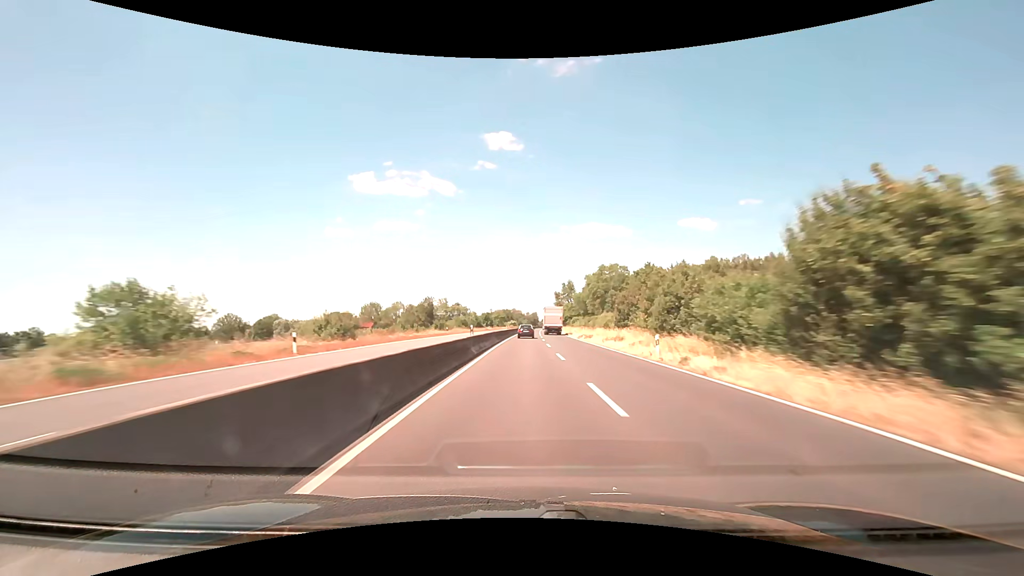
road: trunk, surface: asphalt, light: Day
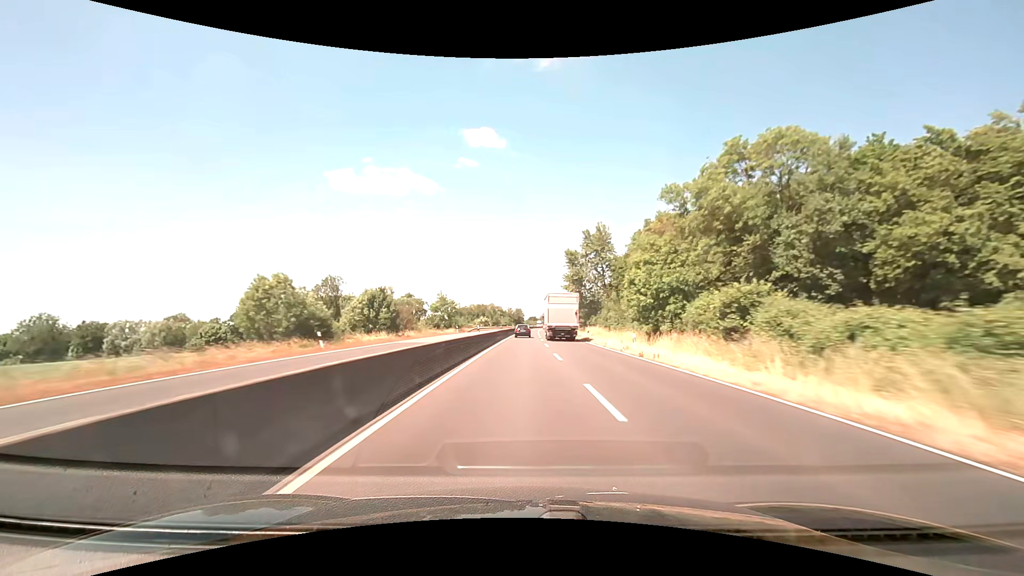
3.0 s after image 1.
(+1.8, +96.7) m; +2°
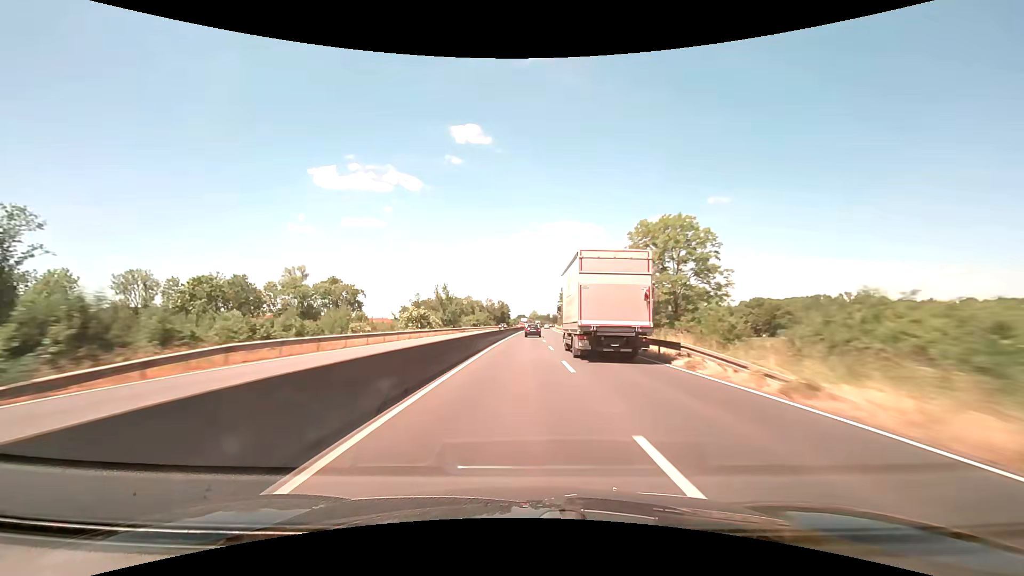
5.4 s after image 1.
(+0.9, +77.4) m; +1°
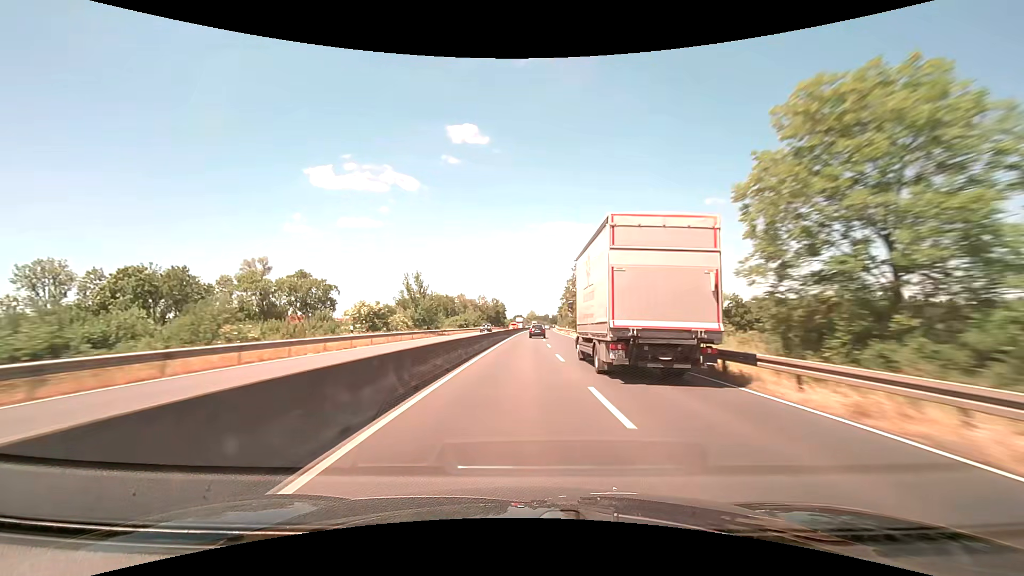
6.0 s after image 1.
(+0.1, +19.3) m; 0°
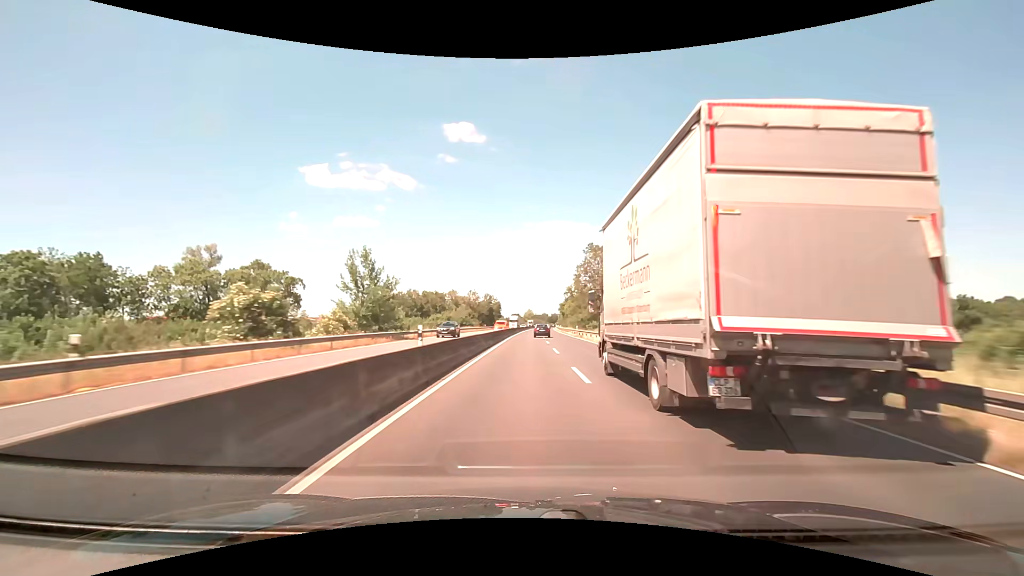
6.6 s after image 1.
(0.0, +19.2) m; 0°
(0, +10) (0, +20) (0, +30) (0, +40) (0, +50) (0, +60) (+1, +70) (+1, +80) (+1, +90) (+2, +100) m
